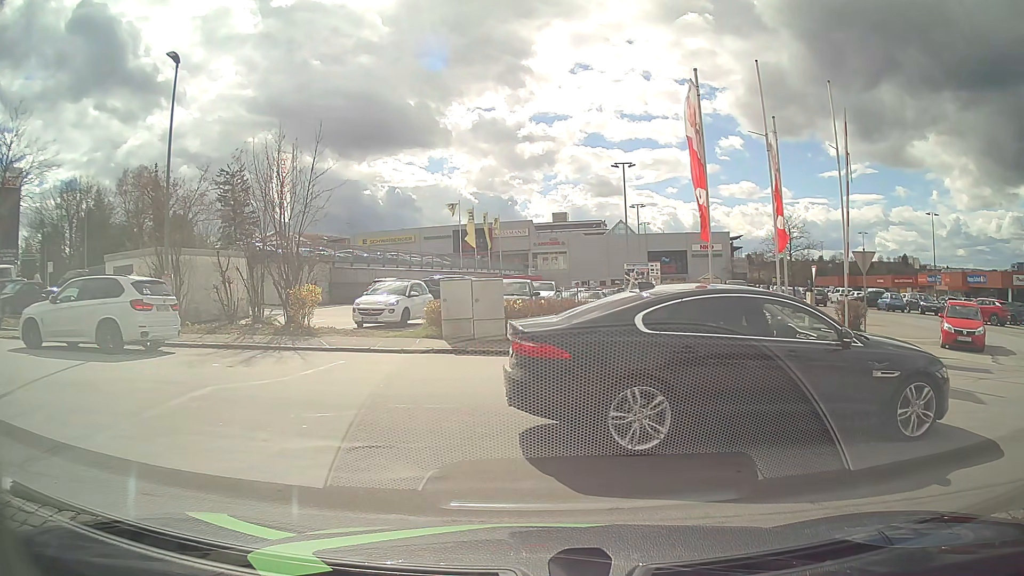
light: Day
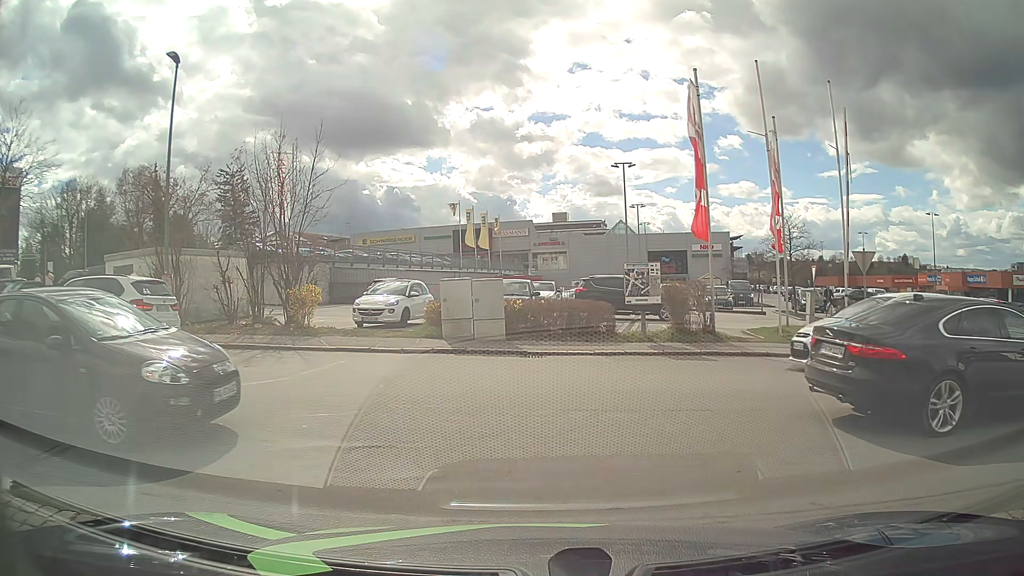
(0.0, 0.0) m; 0°
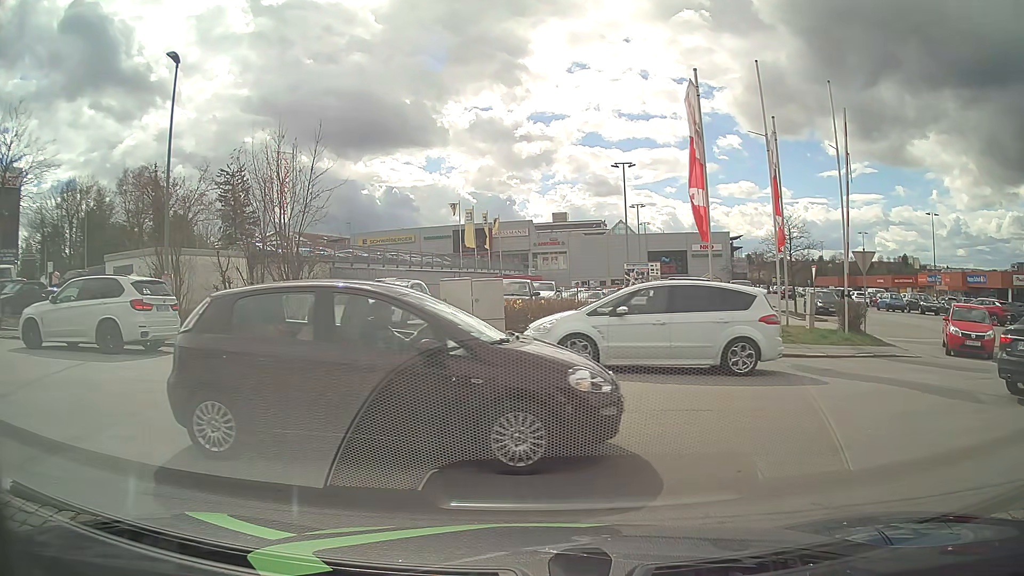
(0.0, 0.0) m; 0°
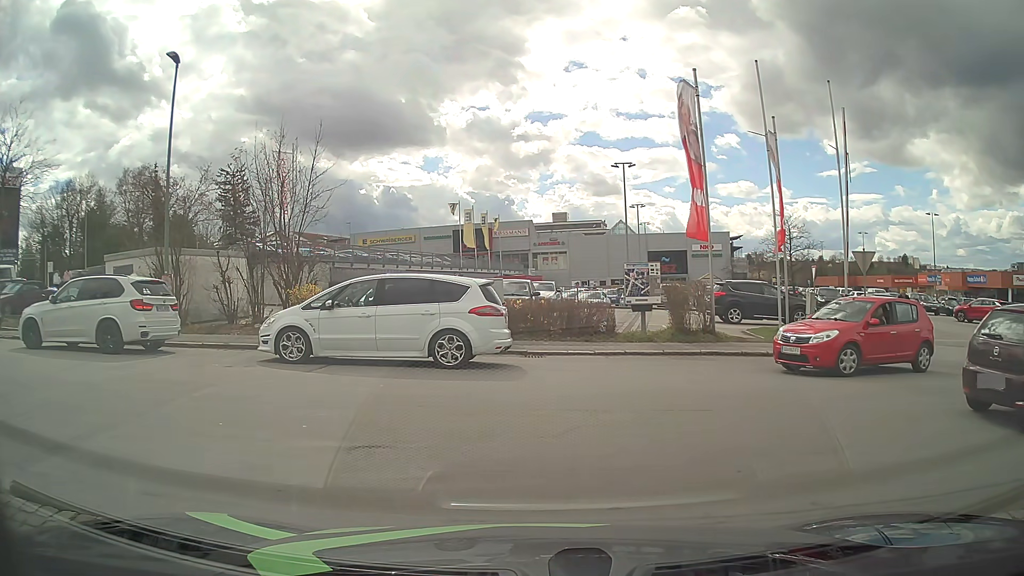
(0.0, 0.0) m; 0°
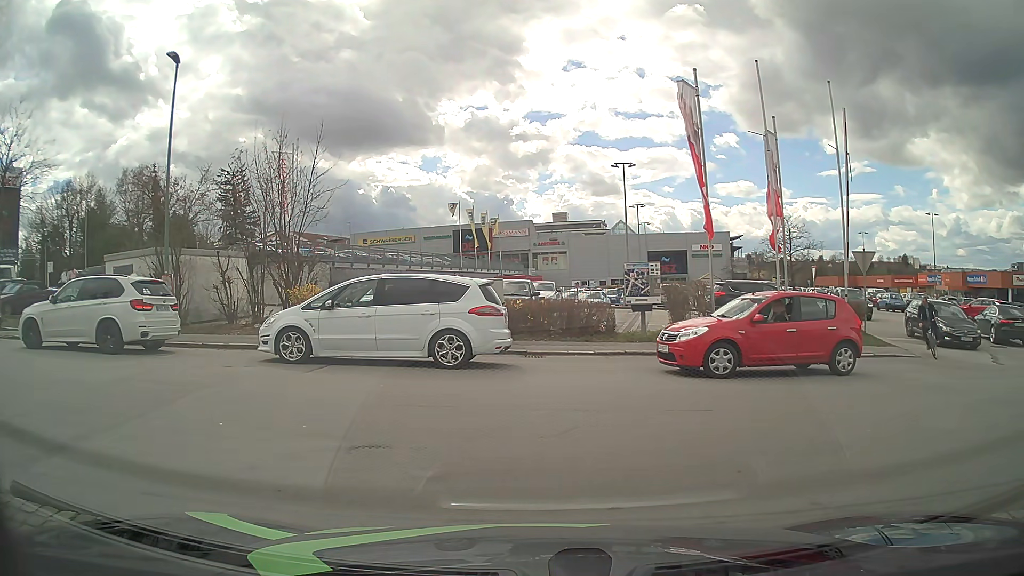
(0.0, 0.0) m; 0°
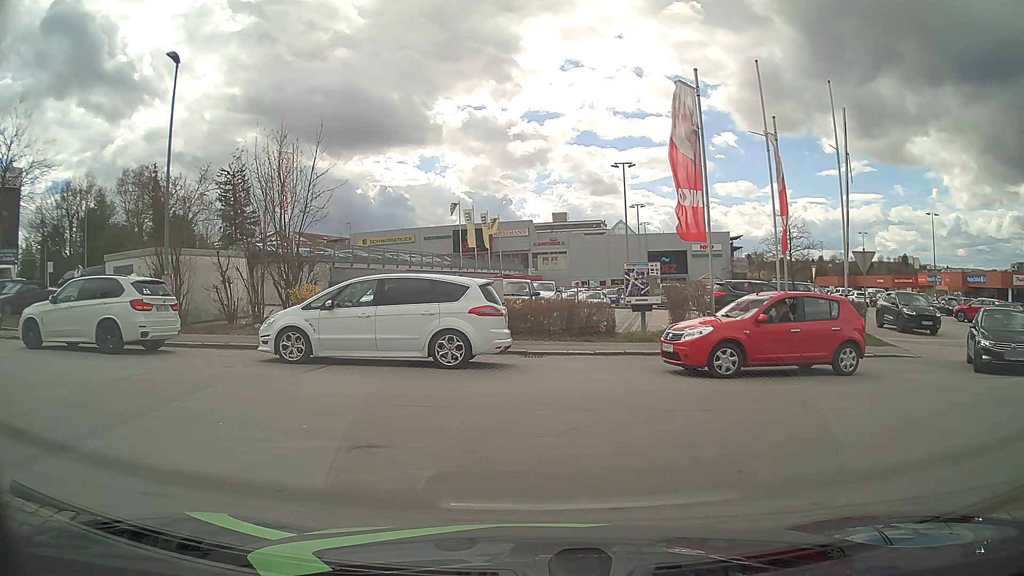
(0.0, 0.0) m; 0°
